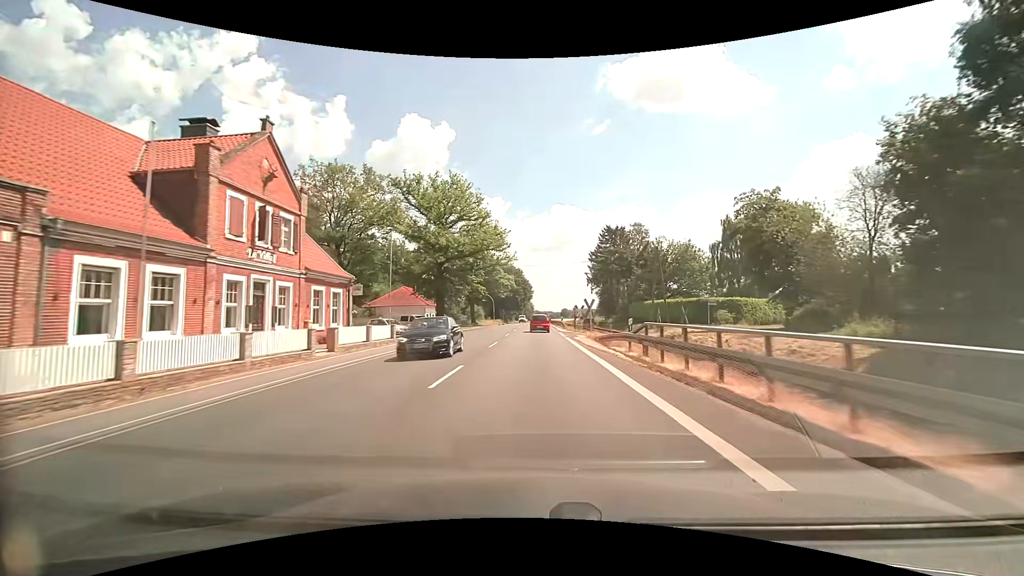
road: primary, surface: asphalt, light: Day
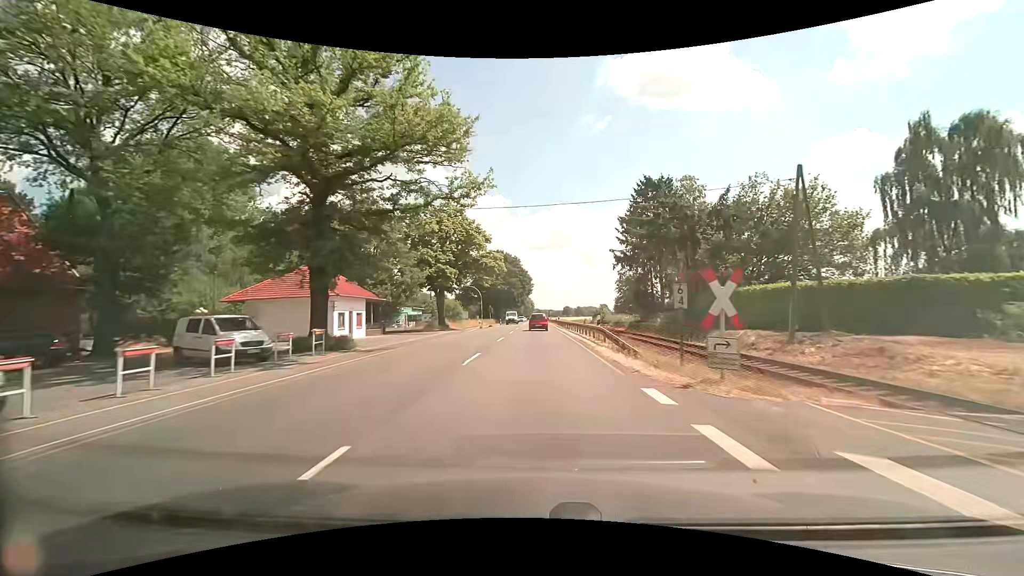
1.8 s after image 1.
(0.0, +32.2) m; 0°
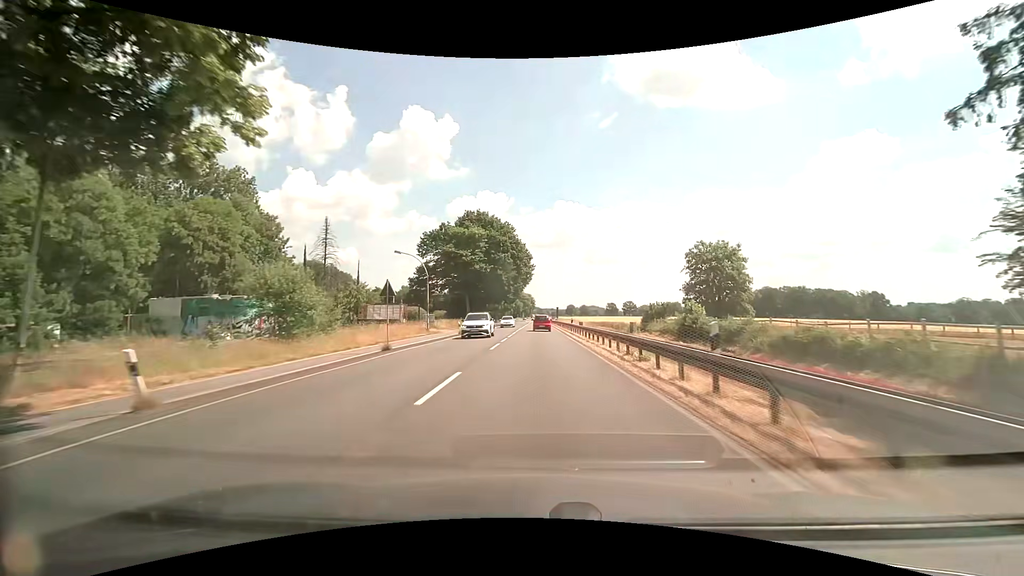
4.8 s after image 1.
(0.0, +53.7) m; 0°
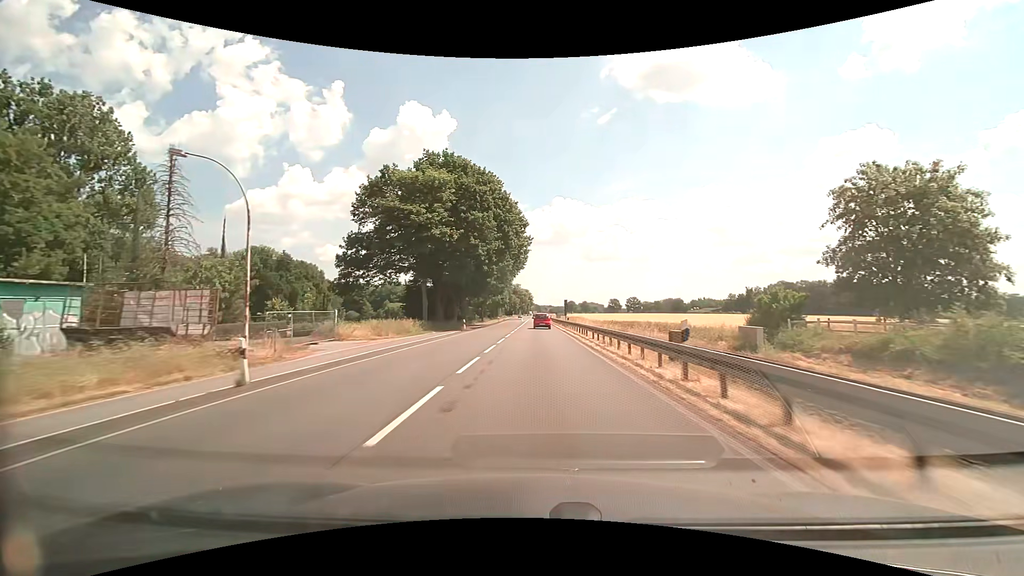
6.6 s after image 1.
(0.0, +32.3) m; 0°
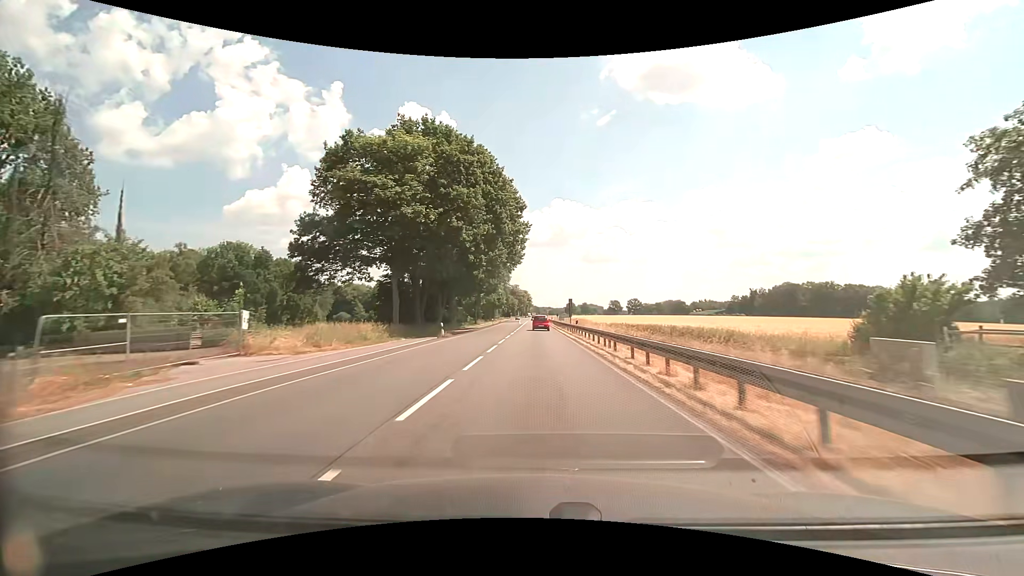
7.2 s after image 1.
(0.0, +10.8) m; 0°
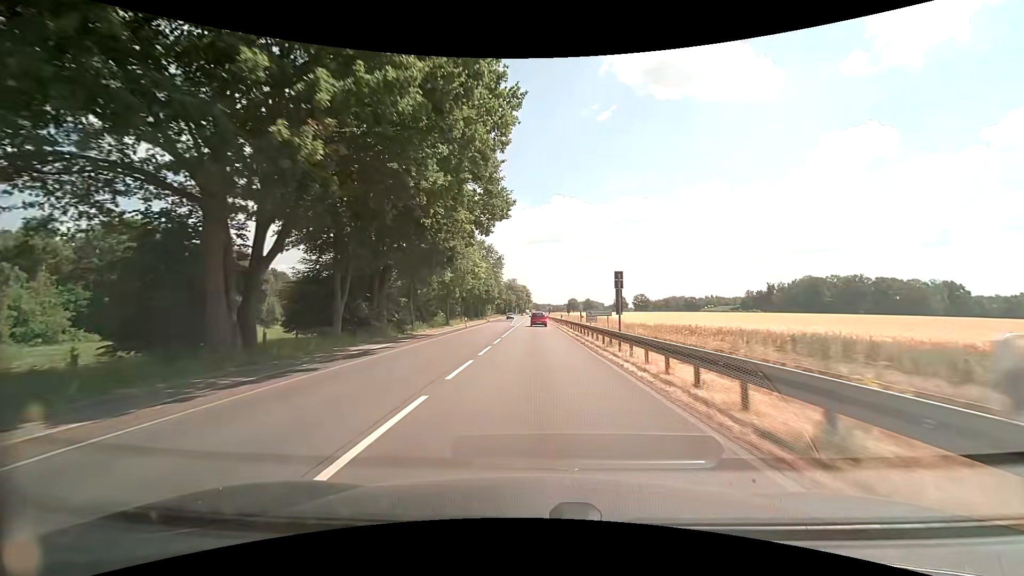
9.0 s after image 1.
(0.0, +32.4) m; 0°
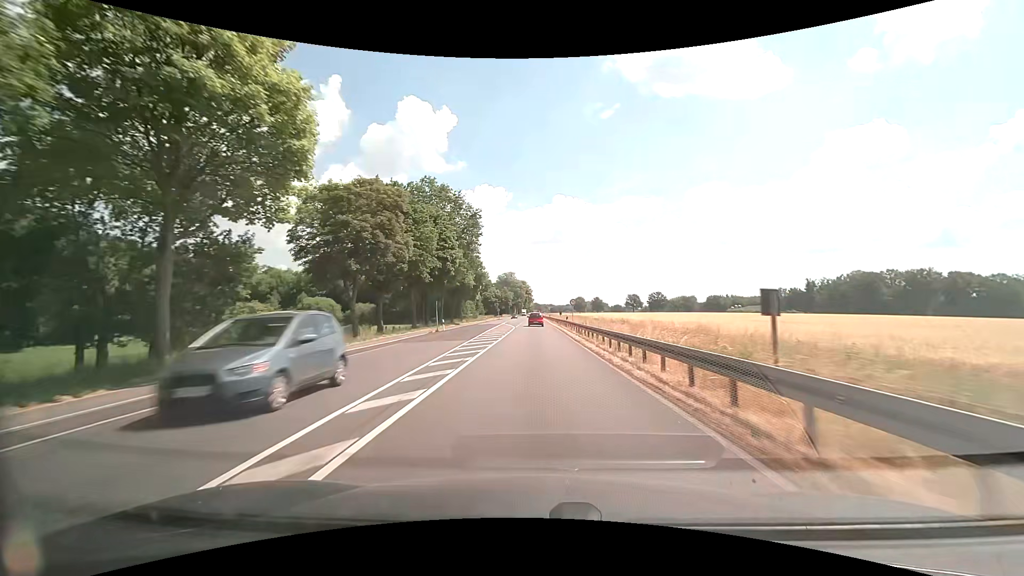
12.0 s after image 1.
(0.0, +53.9) m; 0°
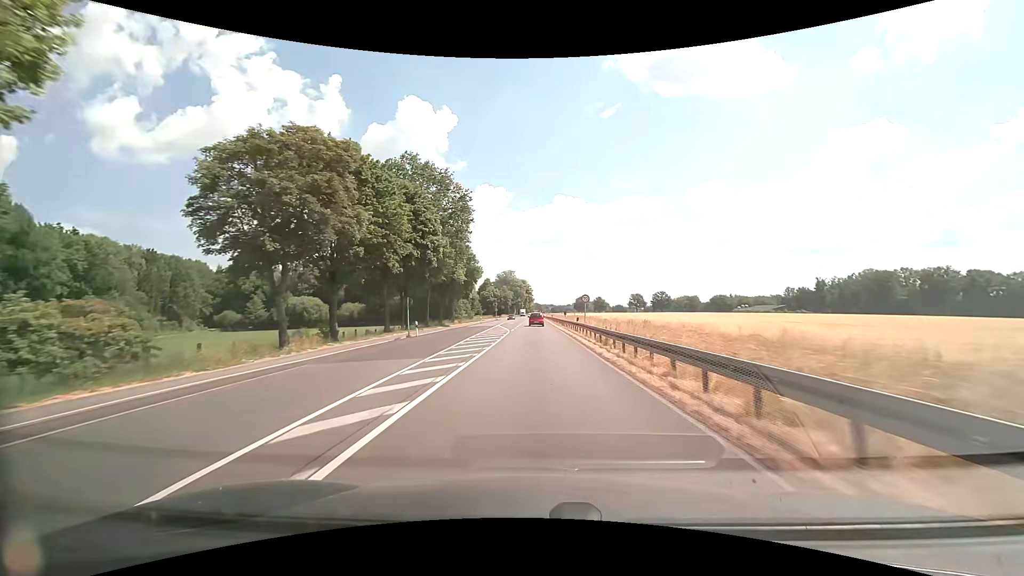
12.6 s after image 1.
(0.0, +10.8) m; 0°
(0, +10) (0, +20) (0, +30) (0, +40) (0, +50) (0, +60) (0, +70) (0, +80) (0, +90) (0, +100) m
